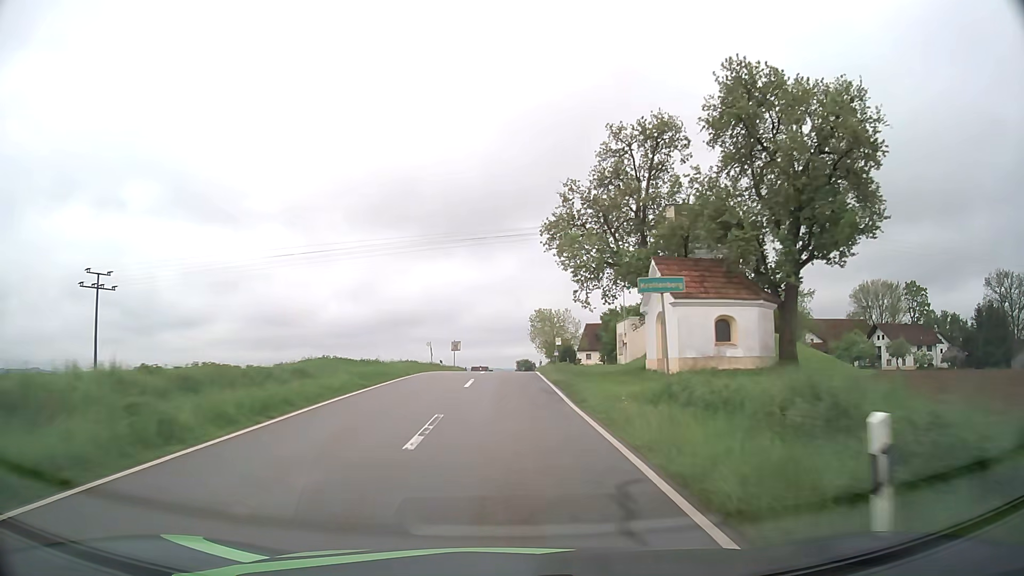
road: tertiary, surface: asphalt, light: Day
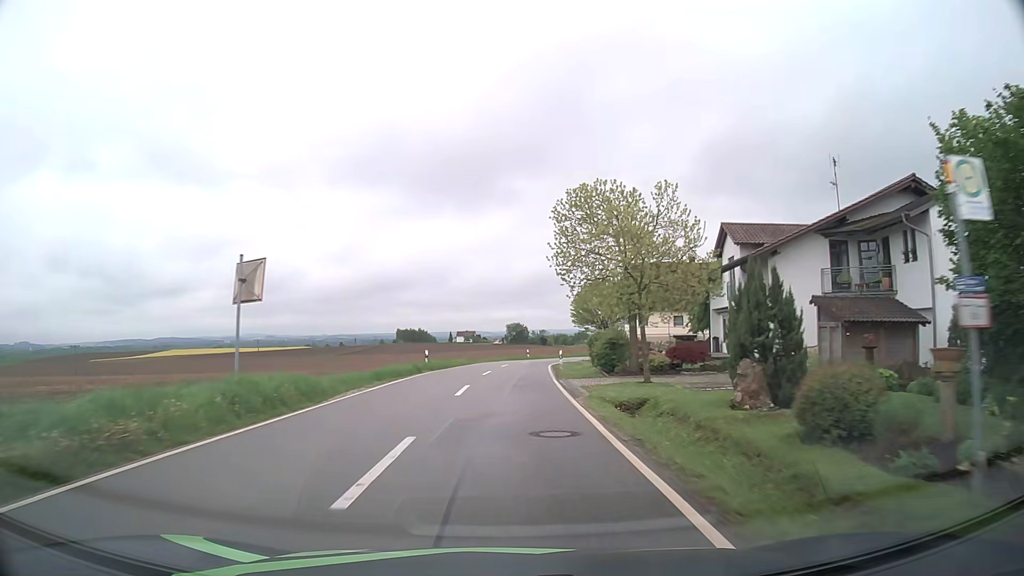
(+0.2, +50.7) m; +1°
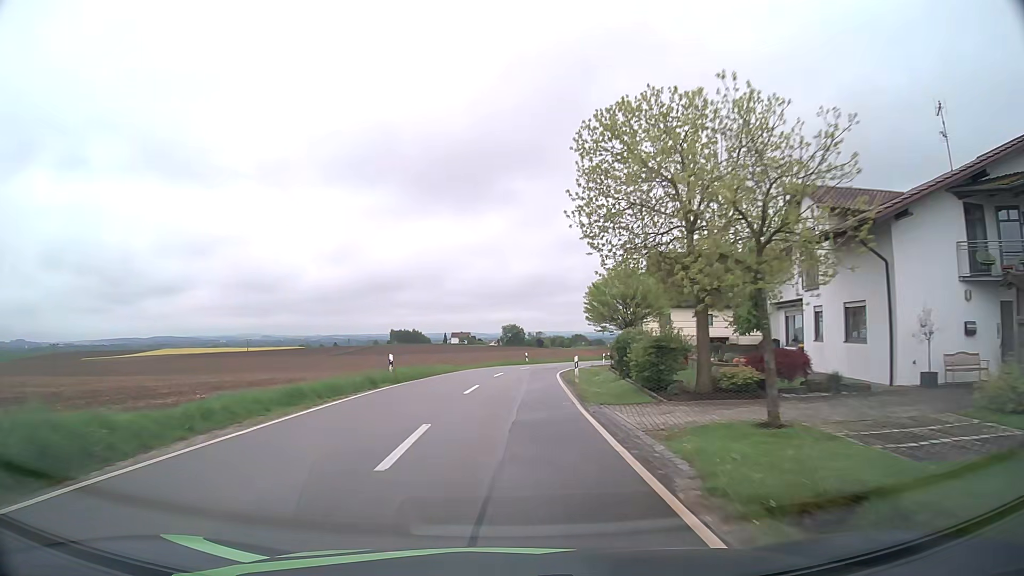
(0.0, +9.9) m; 0°
(0, +10) (0, +20) (+1, +30) (+2, +40) (+3, +50) (+6, +59) (+9, +69) (+13, +78) (+17, +87) (+20, +97) m
